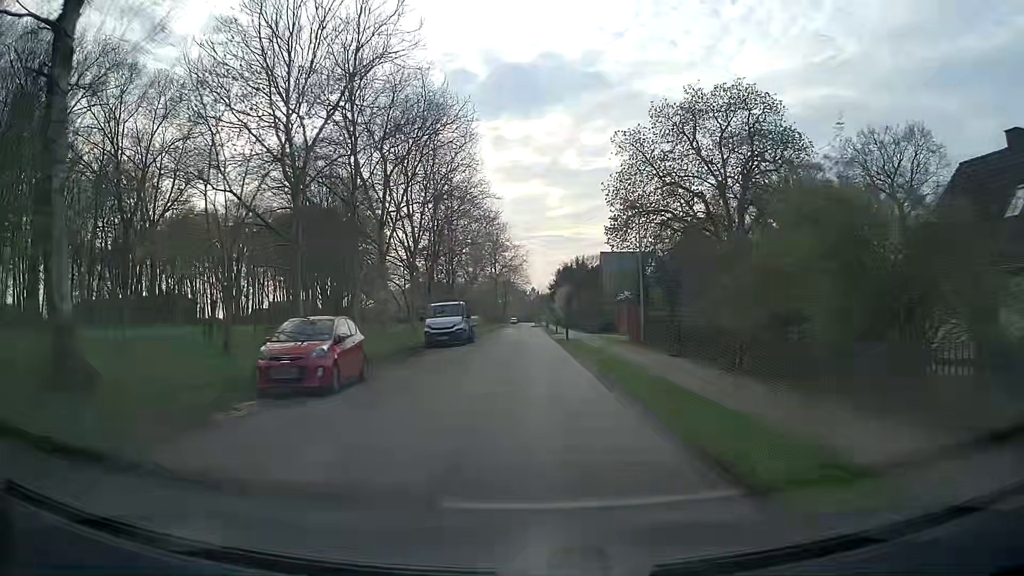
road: residential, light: Day
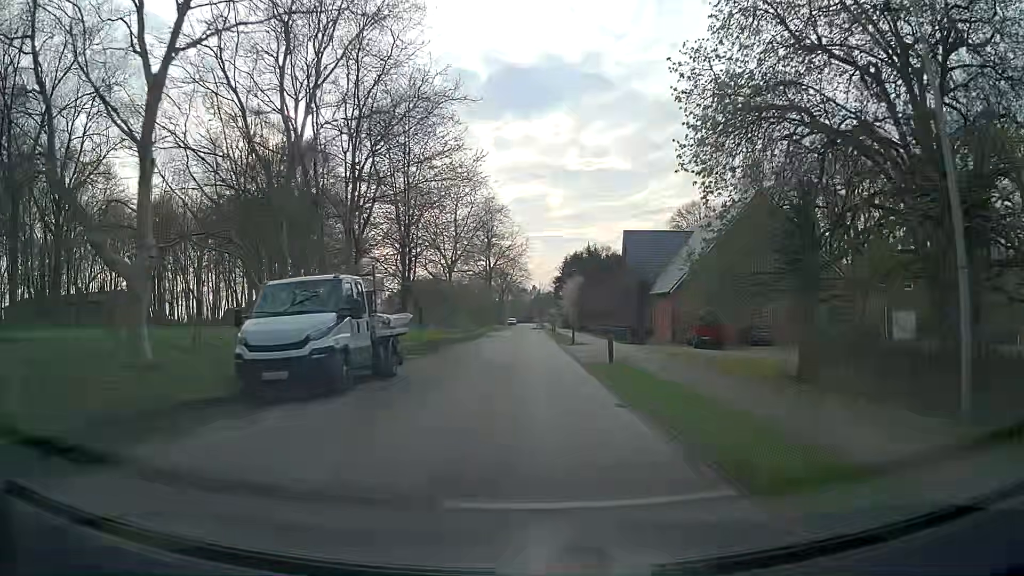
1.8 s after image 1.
(+0.1, +22.3) m; 0°
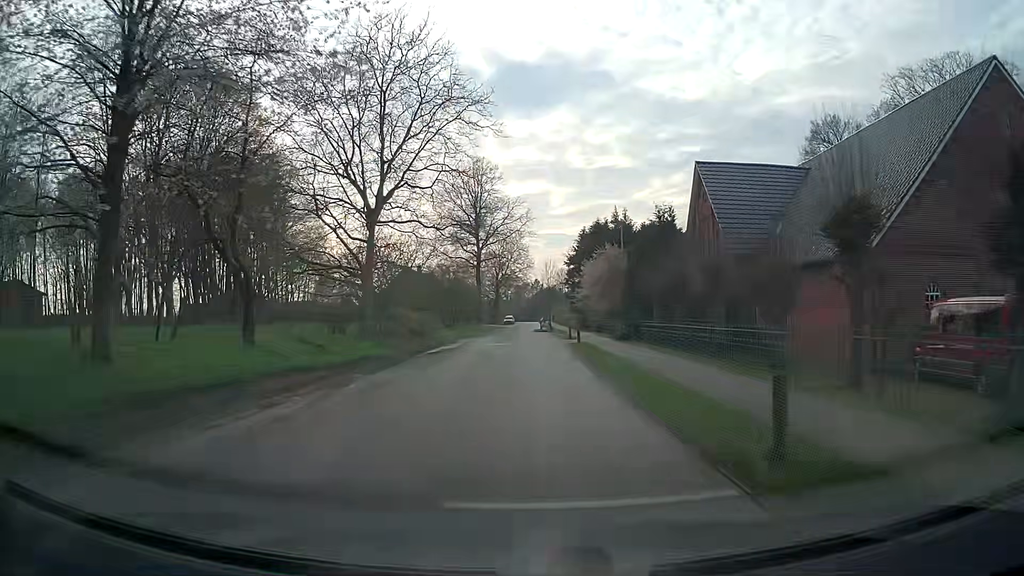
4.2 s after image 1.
(0.0, +29.5) m; 0°
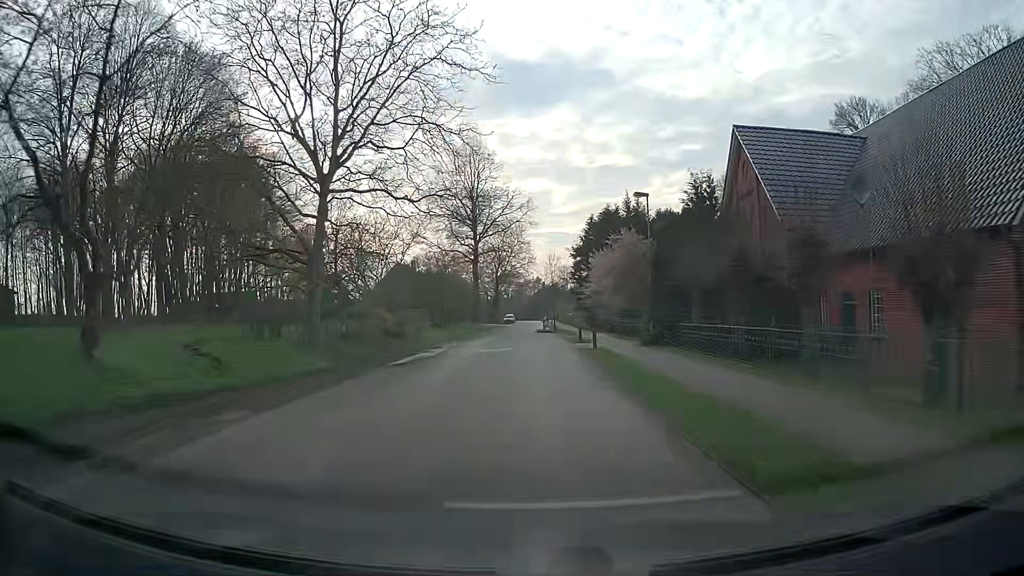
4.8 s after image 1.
(0.0, +7.4) m; 0°
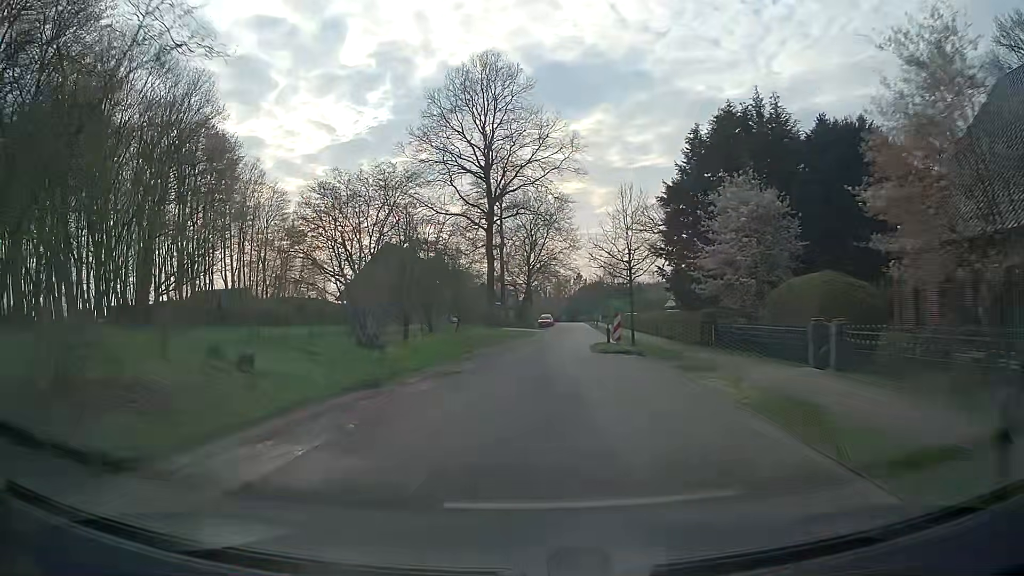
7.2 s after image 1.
(-0.4, +29.3) m; -3°
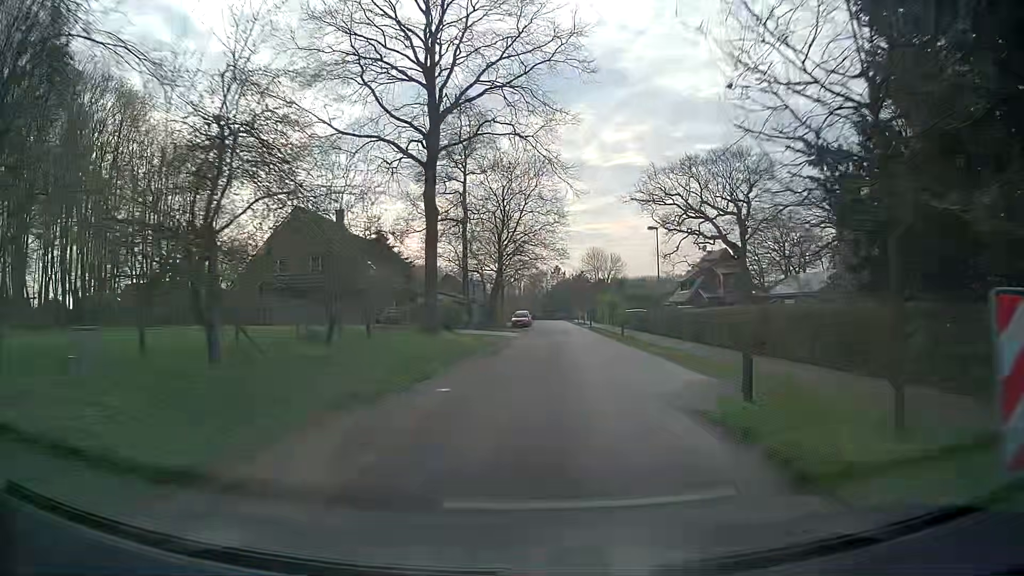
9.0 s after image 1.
(-0.1, +21.8) m; +2°
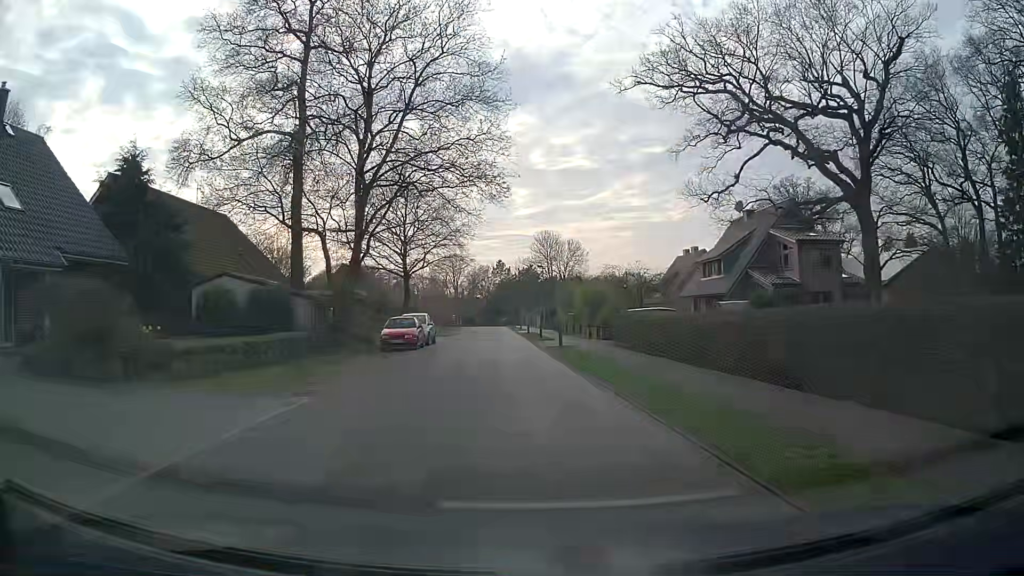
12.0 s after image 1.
(+2.3, +35.9) m; +5°
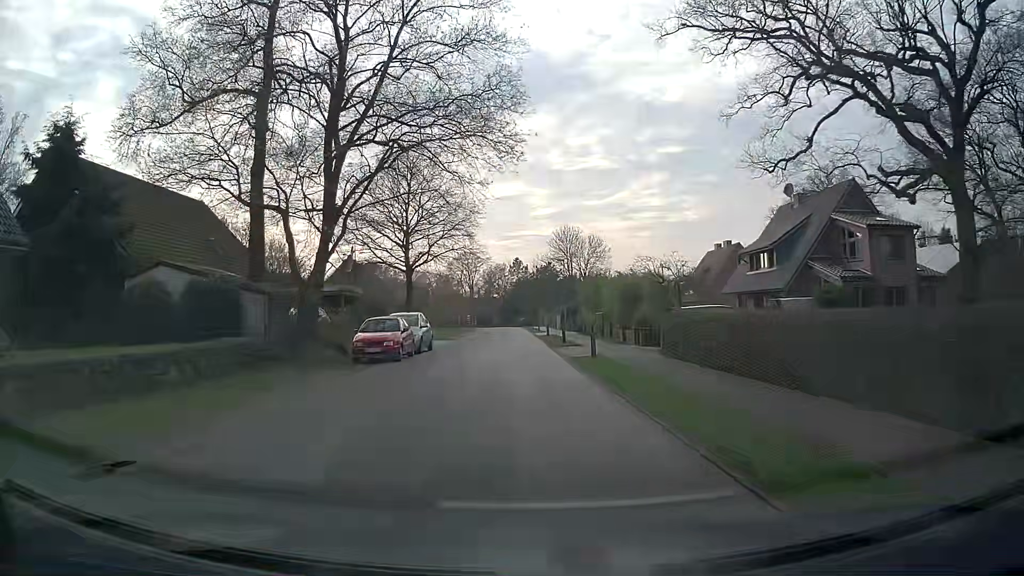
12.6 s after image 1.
(-0.1, +7.2) m; -1°
(0, +10) (-1, +20) (-1, +30) (-1, +40) (-2, +50) (-2, +60) (-3, +70) (-3, +80) (-3, +90) (-5, +100) m
